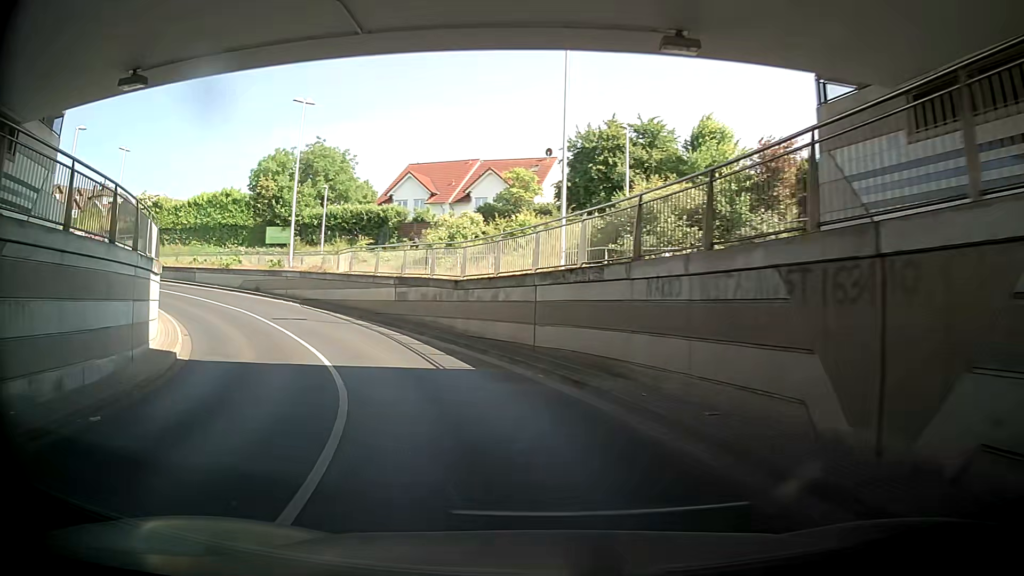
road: tertiary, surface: asphalt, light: Day
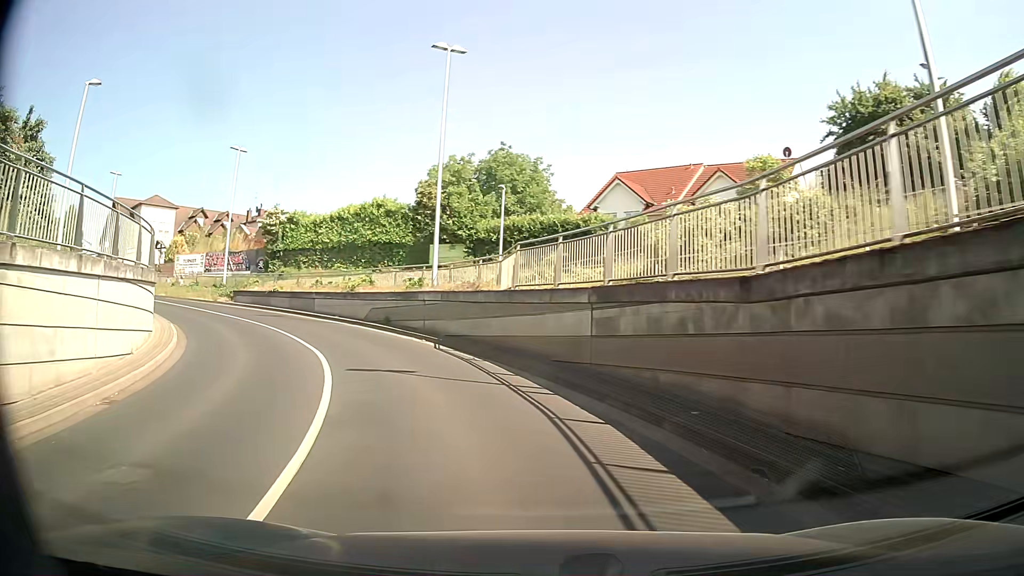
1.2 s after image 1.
(-2.0, +13.0) m; -20°
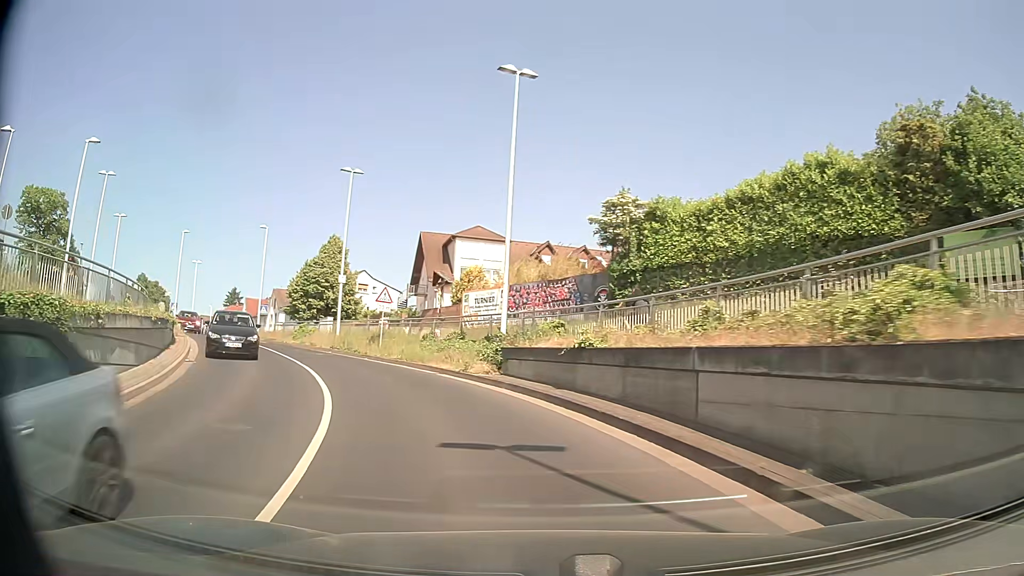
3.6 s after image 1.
(-6.9, +22.6) m; -34°
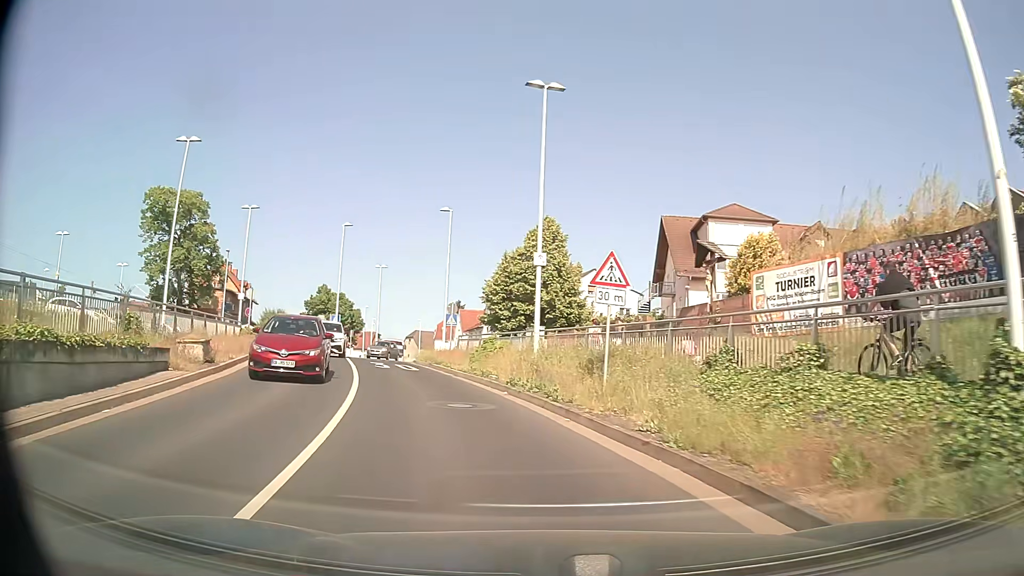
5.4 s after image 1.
(-3.0, +15.3) m; -21°
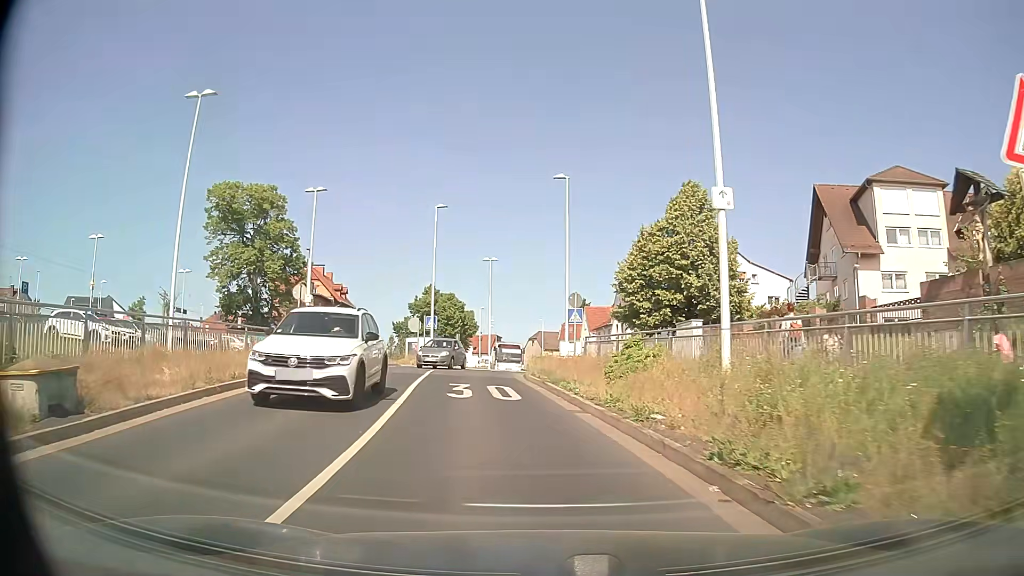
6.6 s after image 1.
(-0.9, +9.5) m; -11°
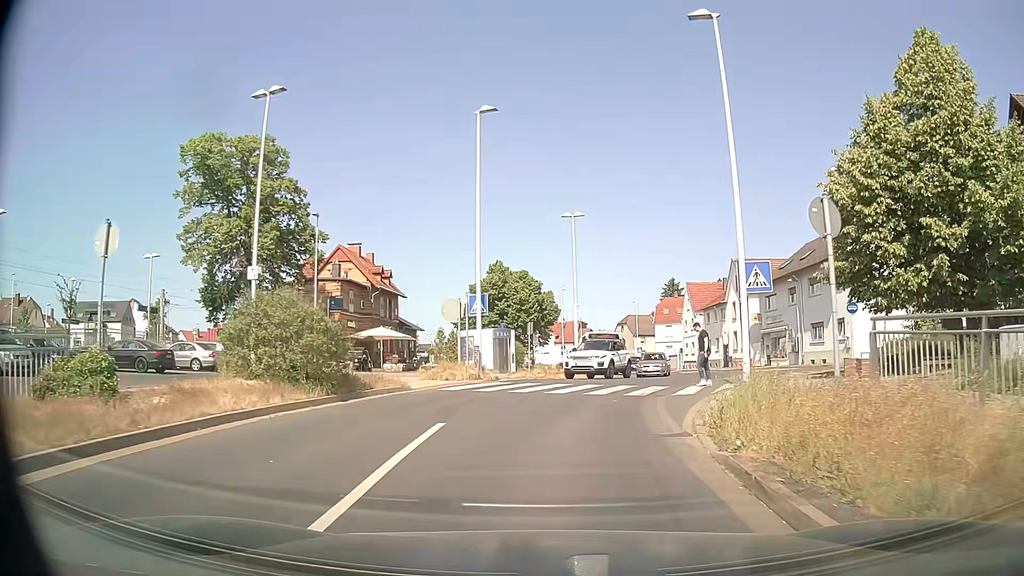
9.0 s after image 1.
(-1.5, +17.1) m; -7°
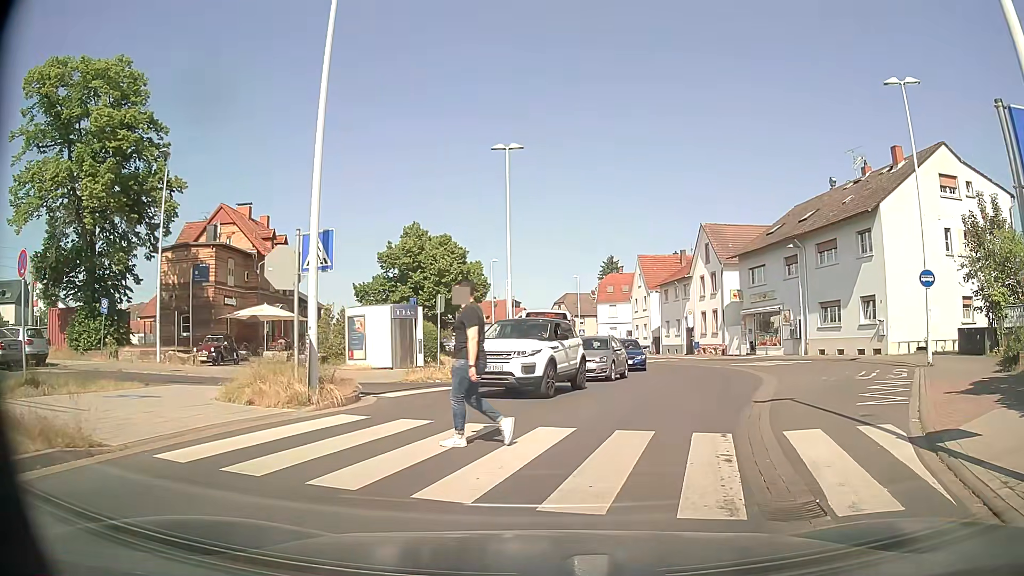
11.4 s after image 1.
(+0.3, +11.5) m; +5°
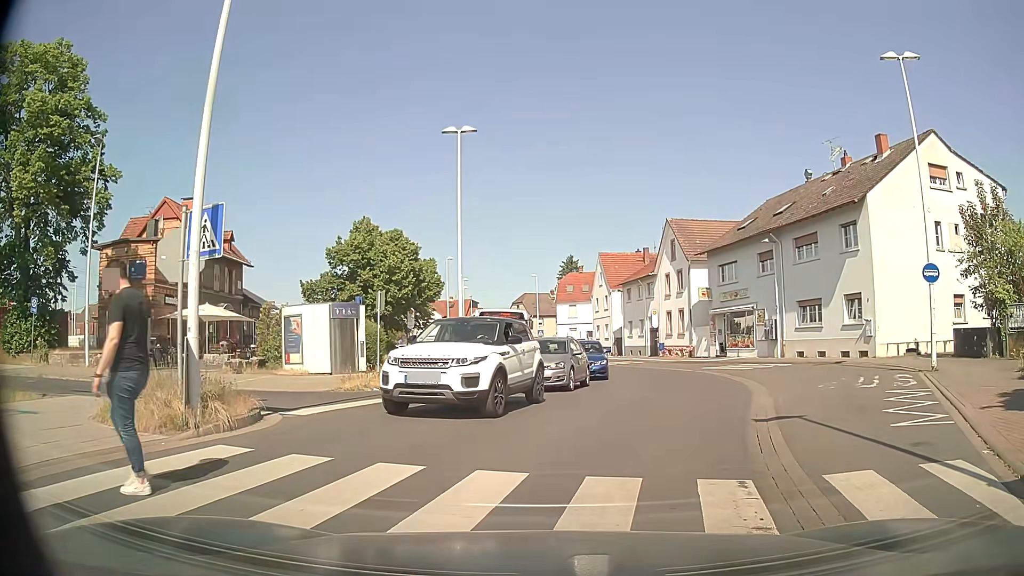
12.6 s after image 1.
(+0.1, +2.6) m; +2°
(+2, +10) (+5, +19) (+6, +29) (+5, +39) (+4, +49) (+2, +59) (+1, +69) (-1, +79) (-2, +89) (-2, +99) m
